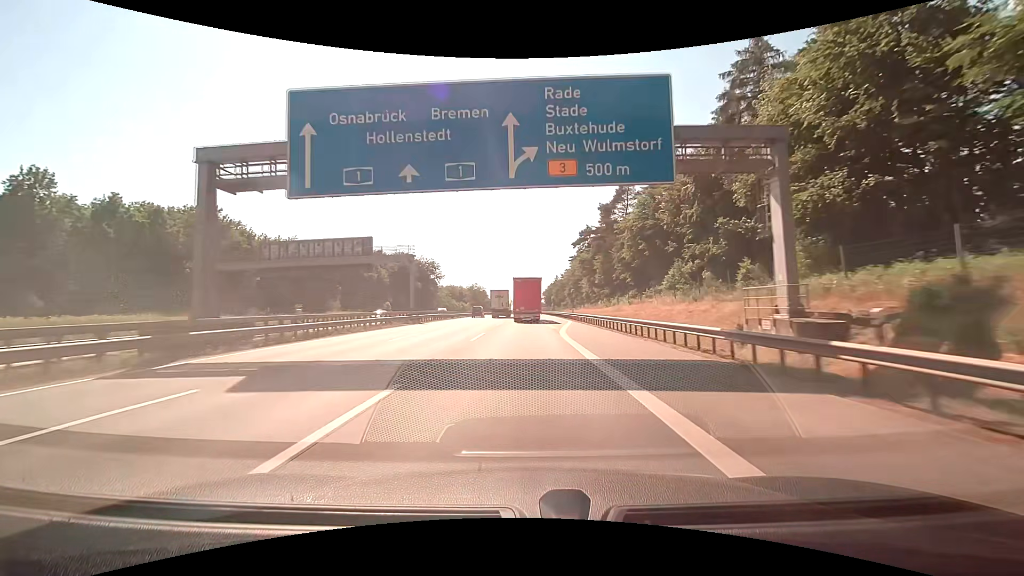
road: motorway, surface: concrete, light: Day
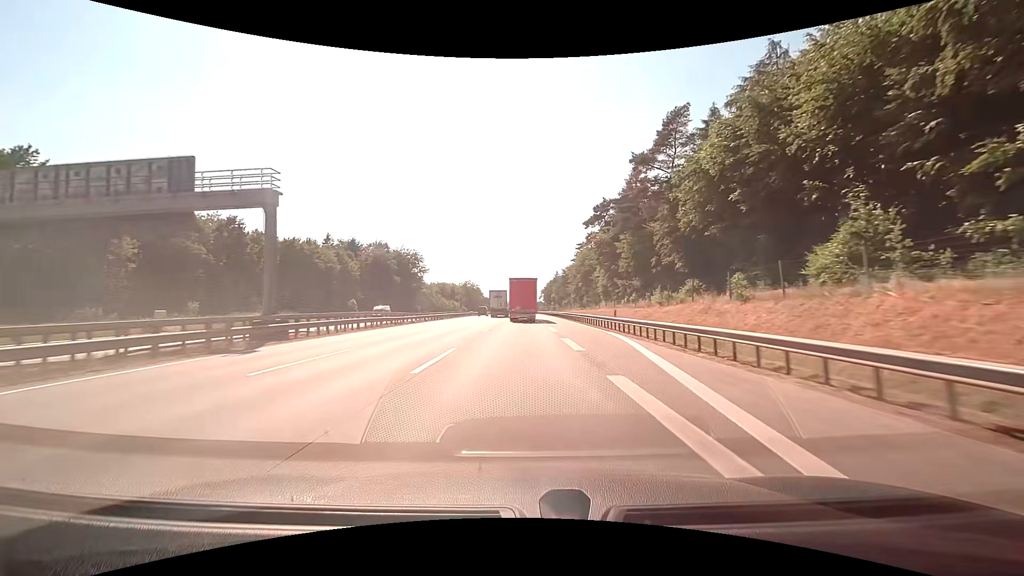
(0.0, +28.5) m; 0°
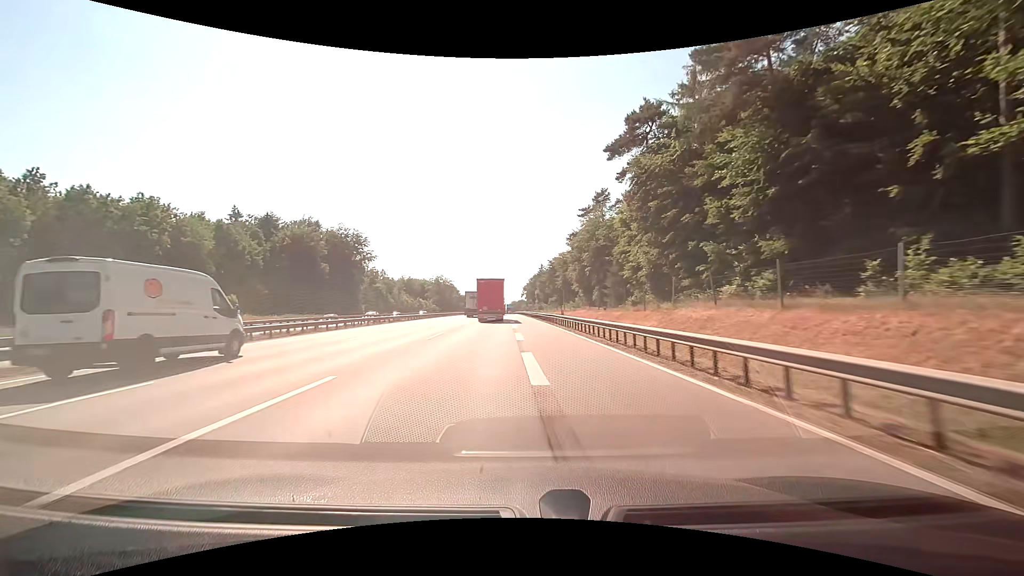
(+1.1, +43.1) m; +2°
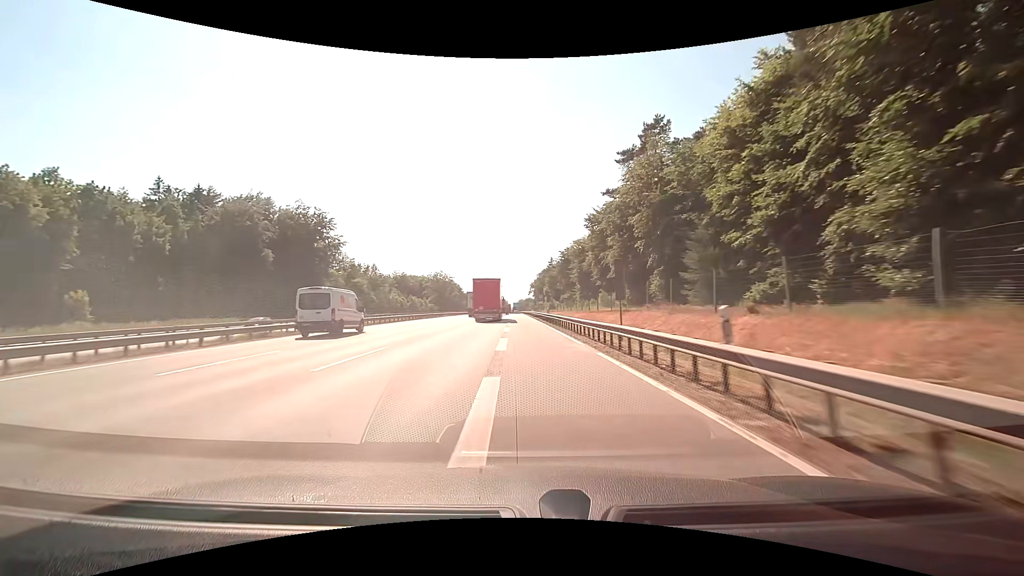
(-0.1, +29.2) m; -1°
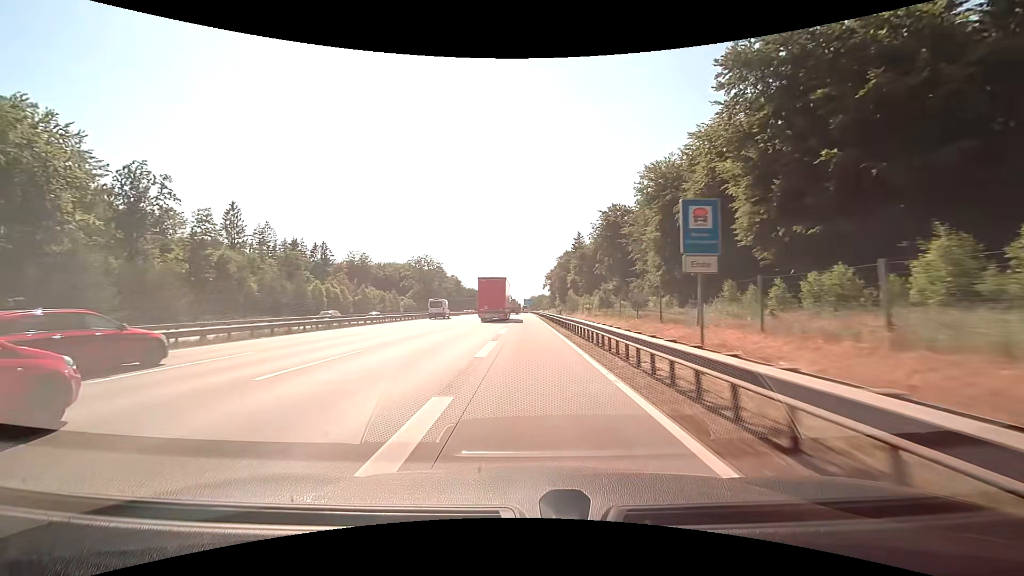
(-1.2, +74.1) m; -1°
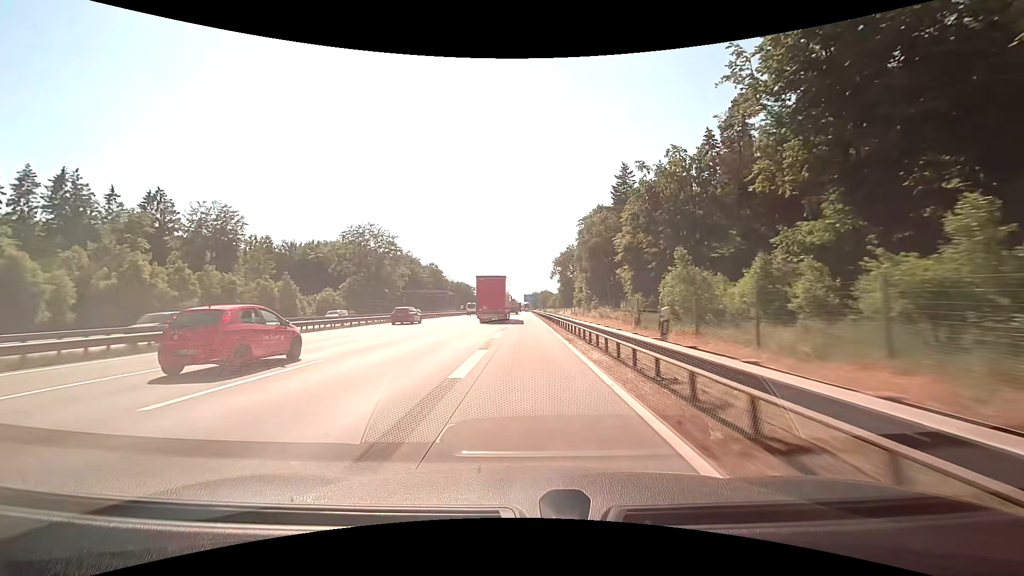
(-0.1, +75.8) m; 0°
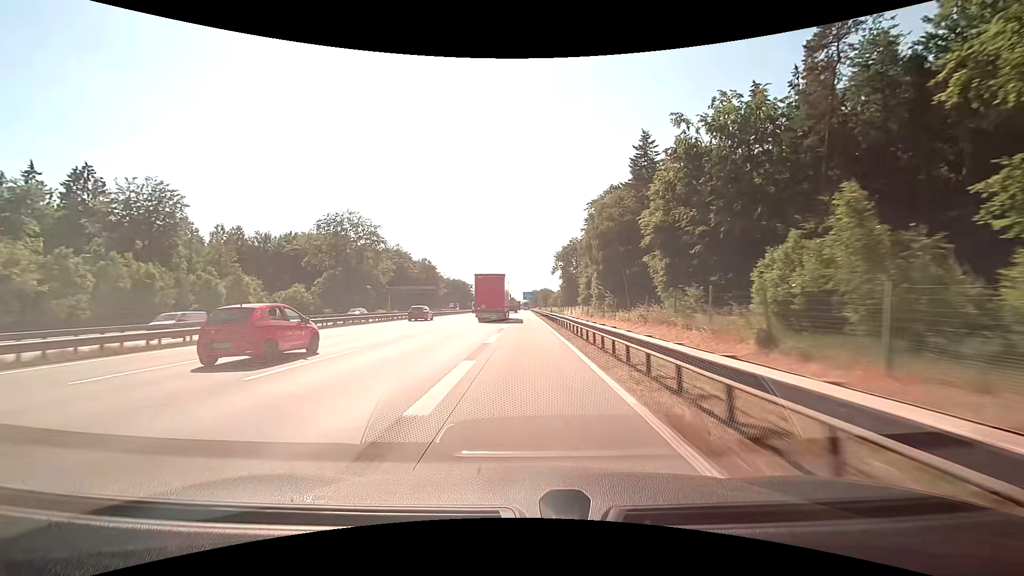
(0.0, +15.4) m; 0°
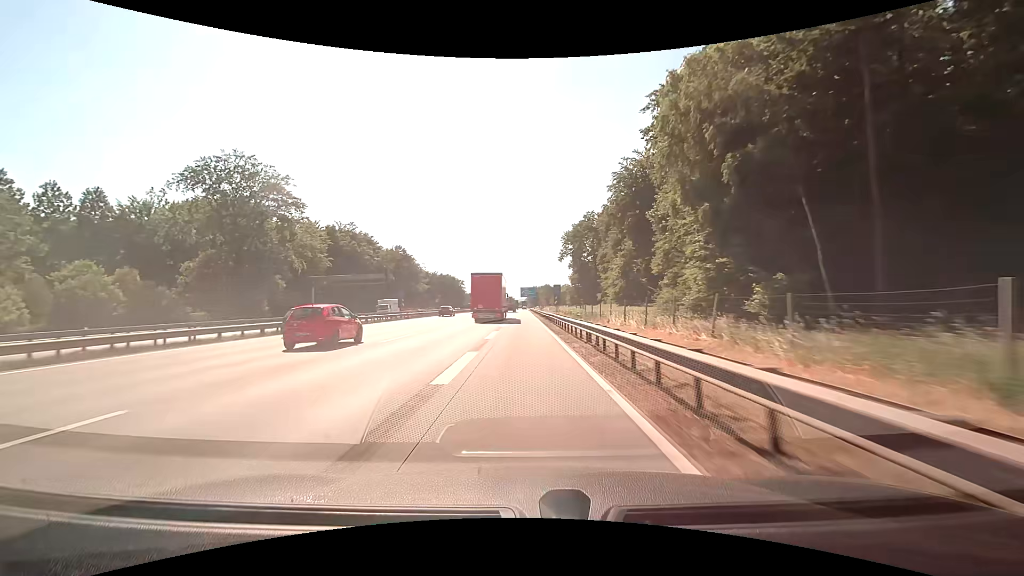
(+0.1, +45.4) m; 0°
(0, +10) (0, +20) (0, +30) (0, +40) (0, +50) (0, +60) (0, +70) (0, +80) (0, +90) (-1, +100) m
